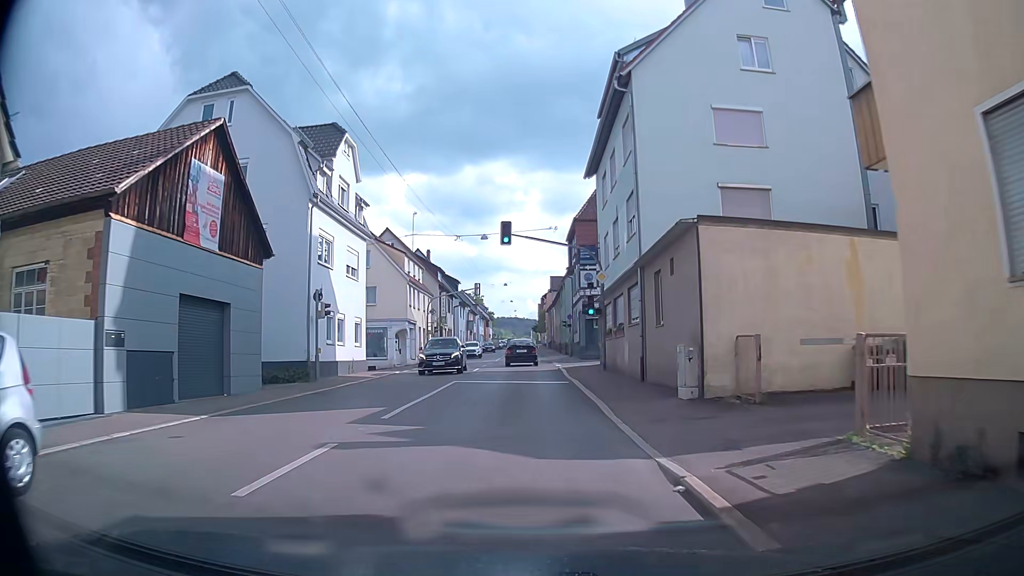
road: secondary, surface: asphalt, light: Day
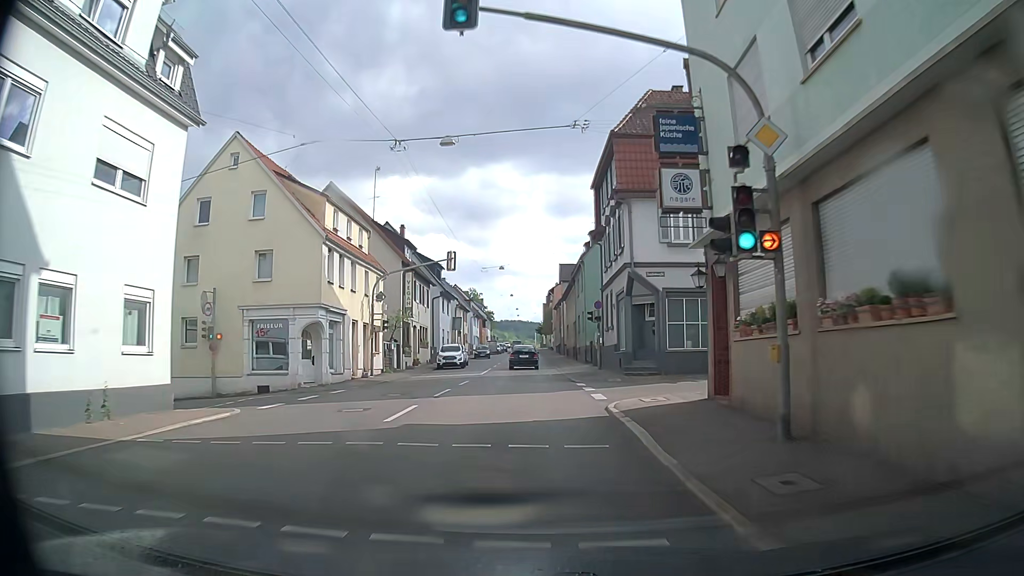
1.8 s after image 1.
(0.0, +19.5) m; 0°
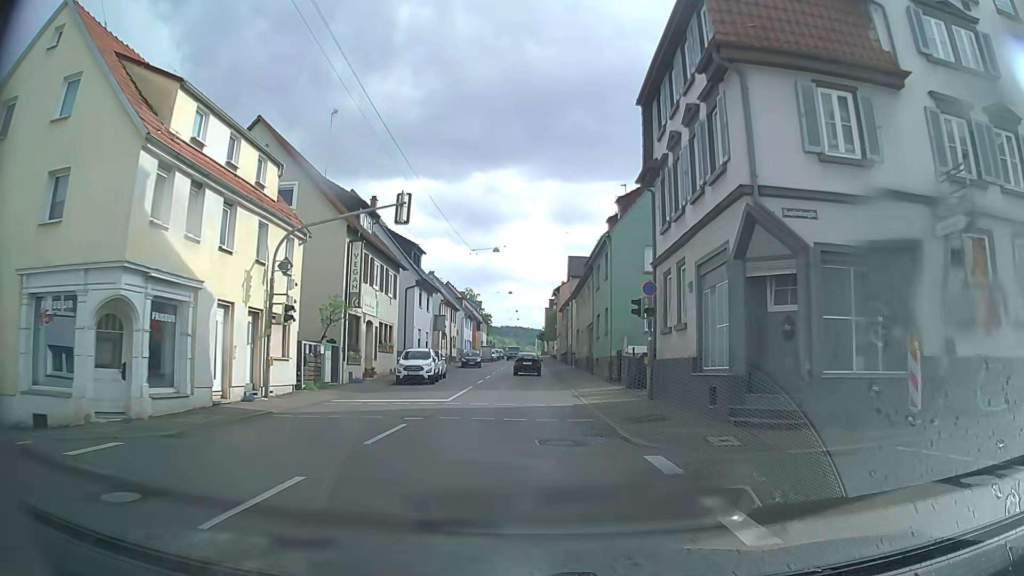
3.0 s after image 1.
(-0.1, +13.6) m; +1°
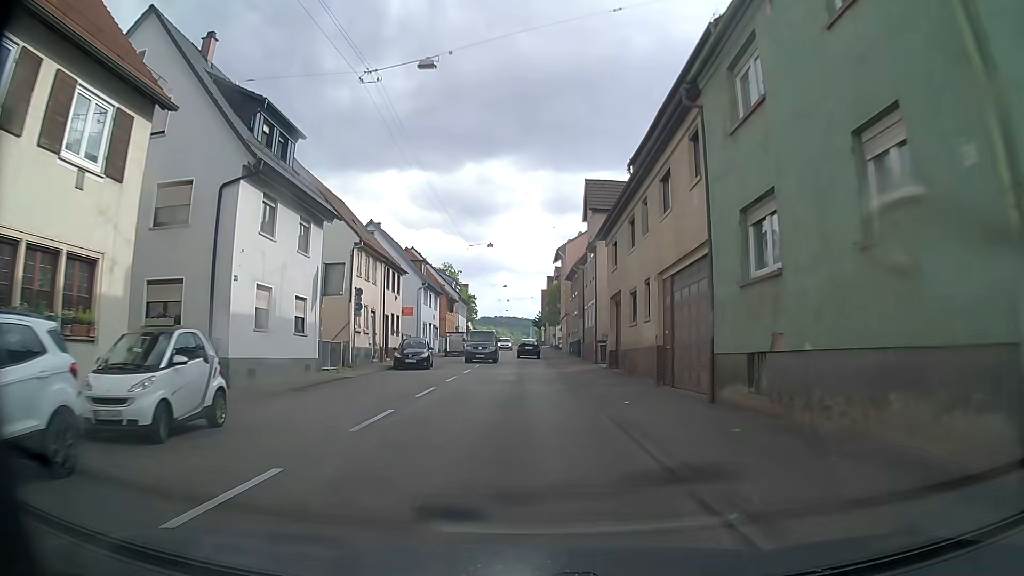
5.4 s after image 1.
(-0.6, +27.6) m; 0°
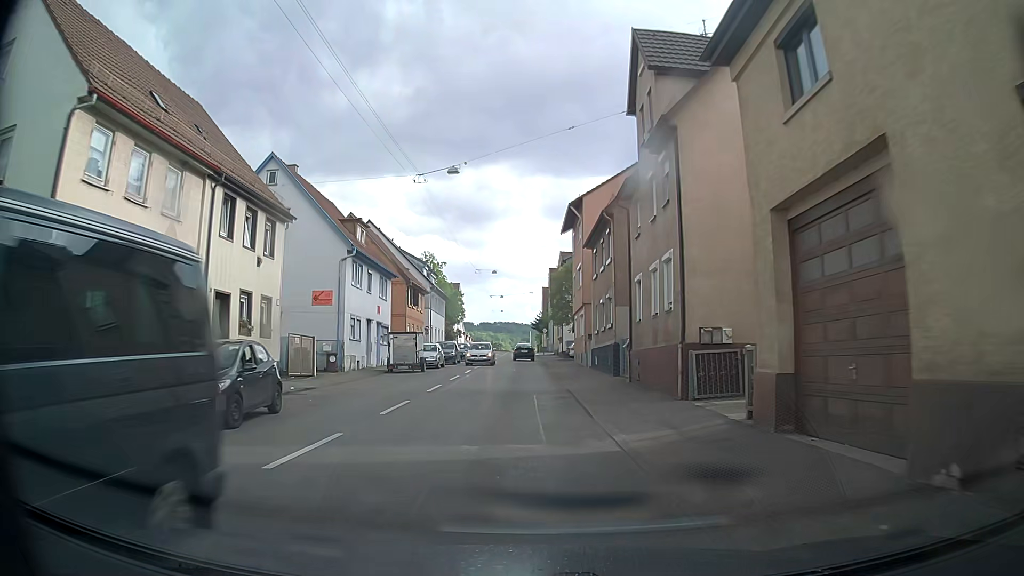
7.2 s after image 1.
(-0.1, +21.0) m; 0°
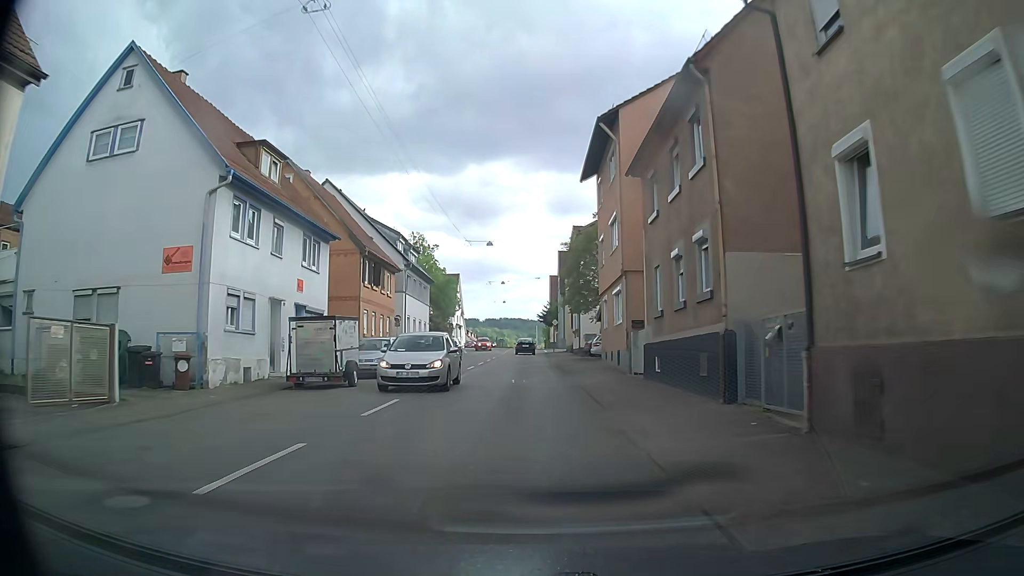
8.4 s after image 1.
(-0.1, +14.1) m; 0°
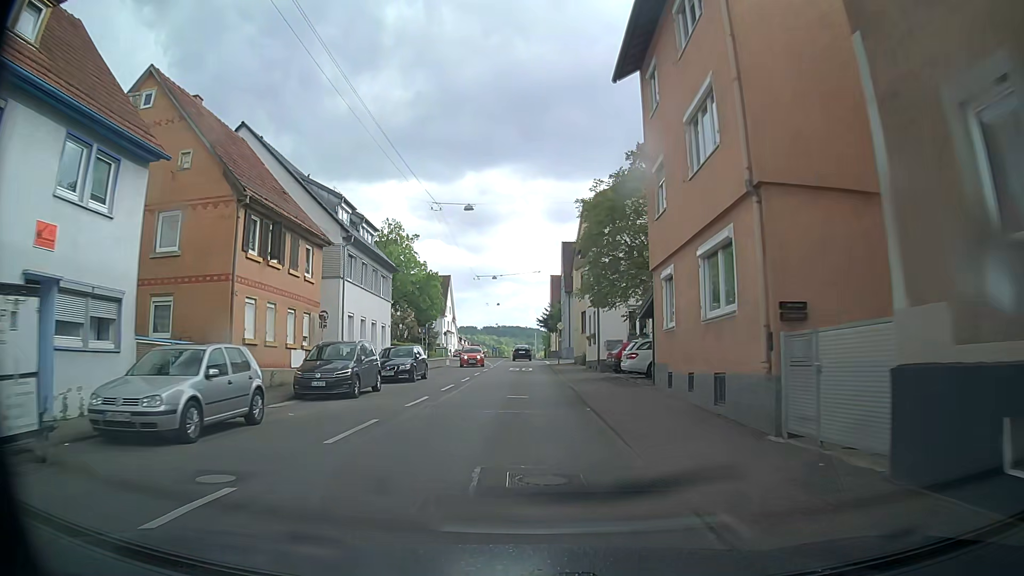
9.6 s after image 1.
(-0.2, +14.2) m; -1°
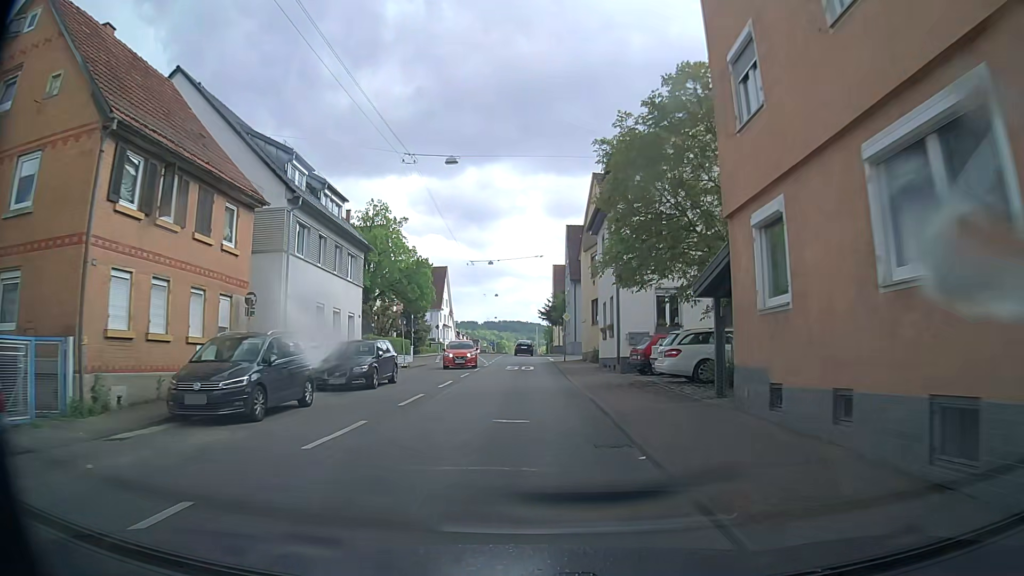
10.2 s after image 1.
(0.0, +7.1) m; +1°
(0, +10) (0, +20) (0, +30) (0, +40) (-1, +50) (-1, +60) (-1, +70) (-2, +80) (-3, +90) (-4, +100) m
